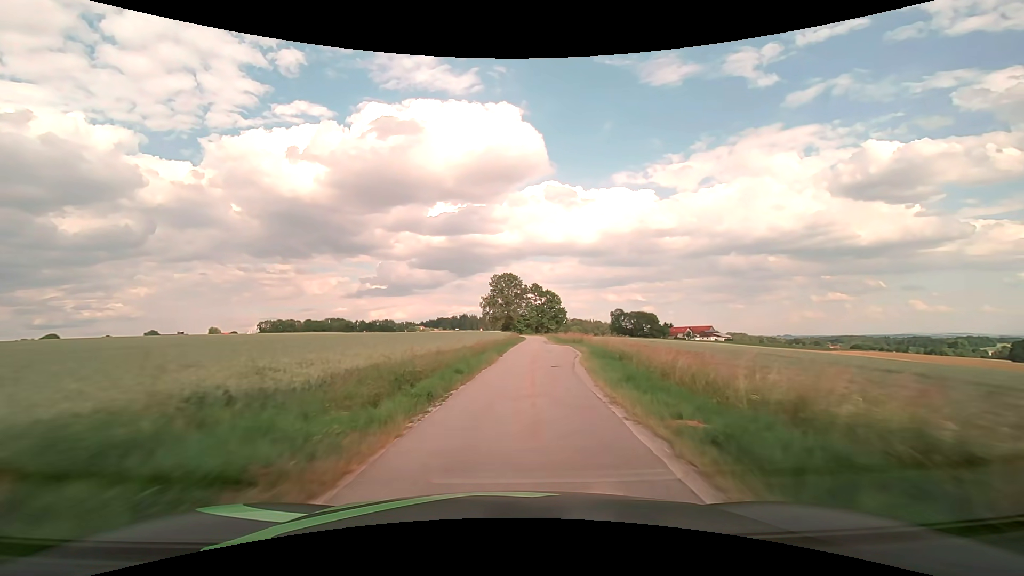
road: unclassified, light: Day
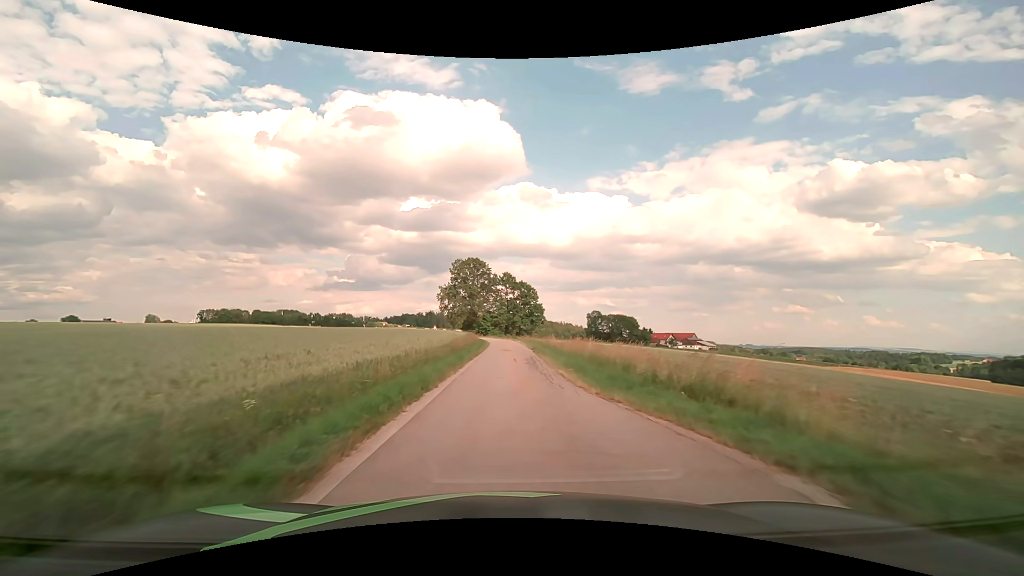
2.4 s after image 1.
(+1.8, +36.5) m; +4°
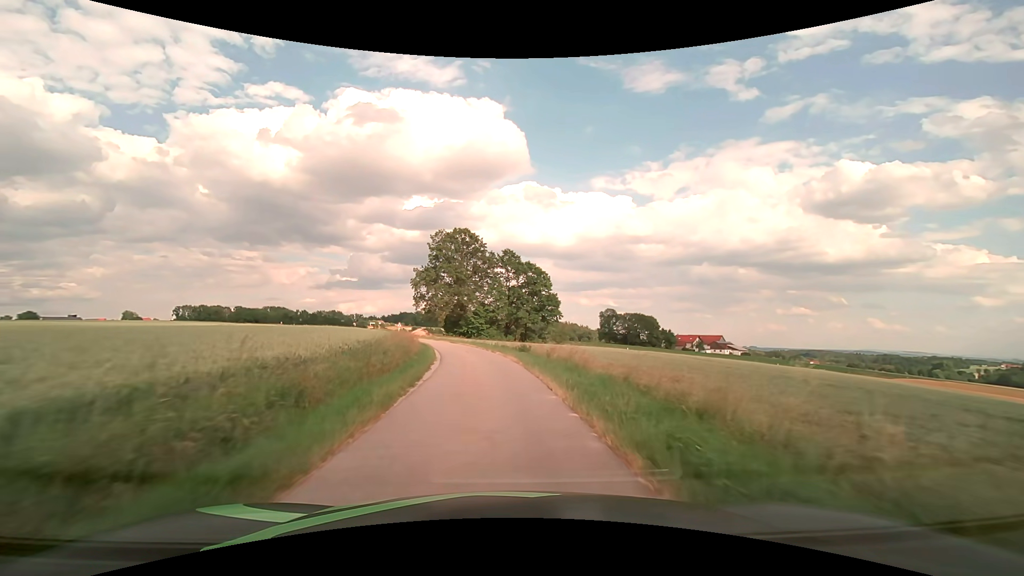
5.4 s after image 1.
(+0.3, +42.7) m; 0°
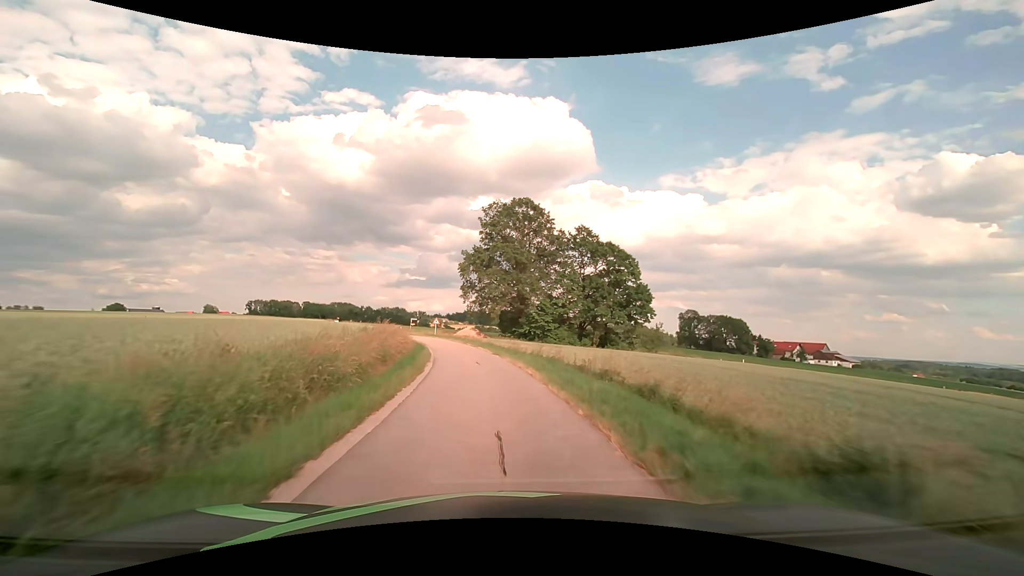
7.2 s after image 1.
(-1.3, +24.7) m; -7°
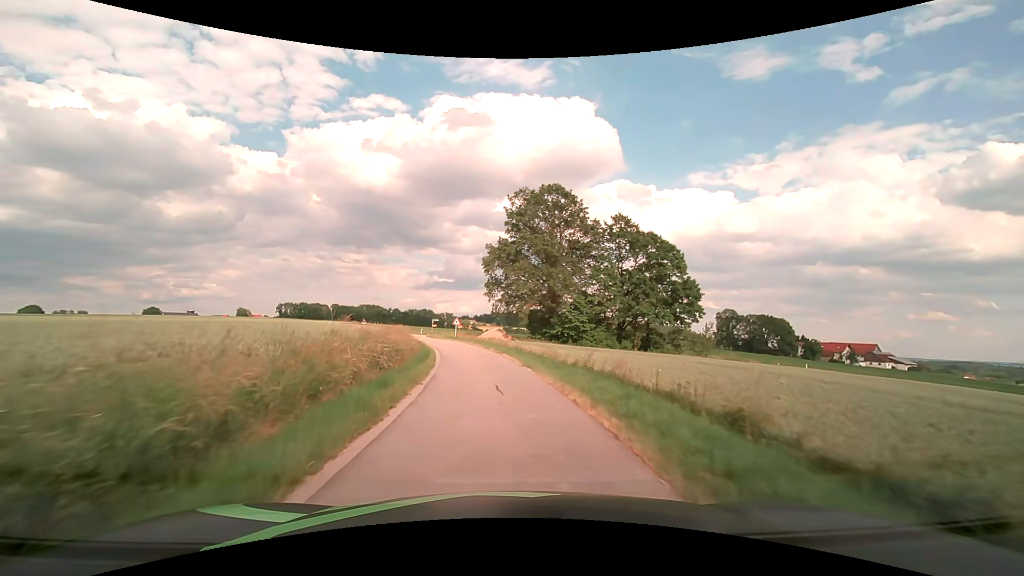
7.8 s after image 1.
(-0.2, +8.1) m; -3°
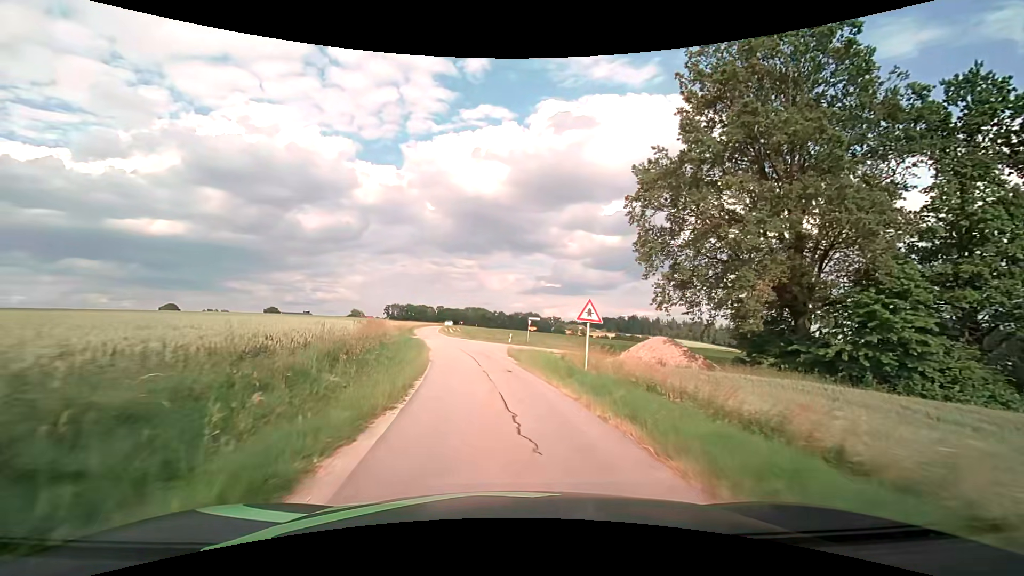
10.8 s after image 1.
(-4.5, +39.0) m; -12°
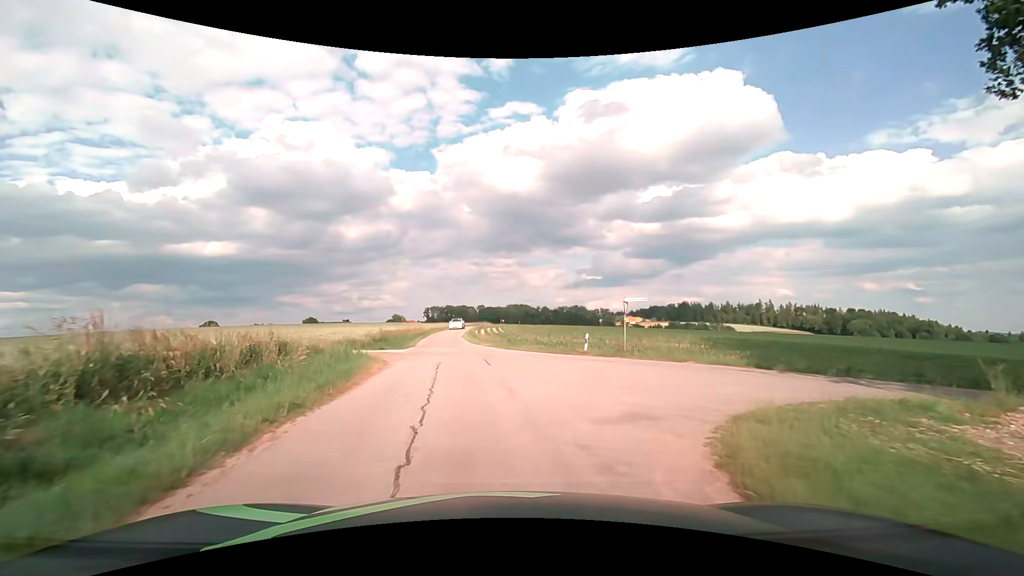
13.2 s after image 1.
(-1.3, +24.6) m; -5°
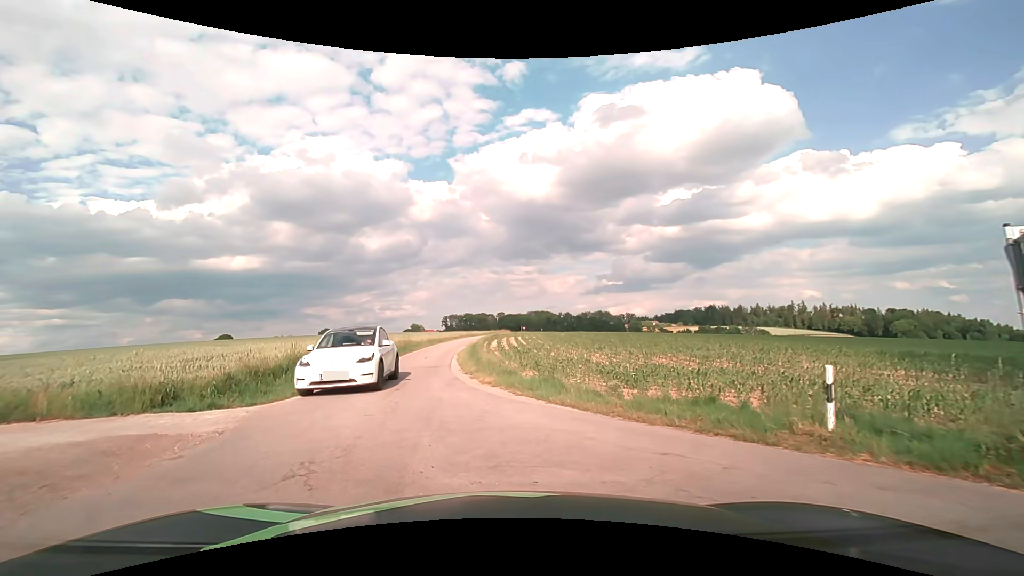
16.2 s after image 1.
(-0.2, +17.2) m; -3°
(-1, +10) (-3, +20) (-5, +30) (-5, +40) (-5, +50) (-4, +60) (-4, +70) (-3, +79) (-2, +89) (-1, +99) m
